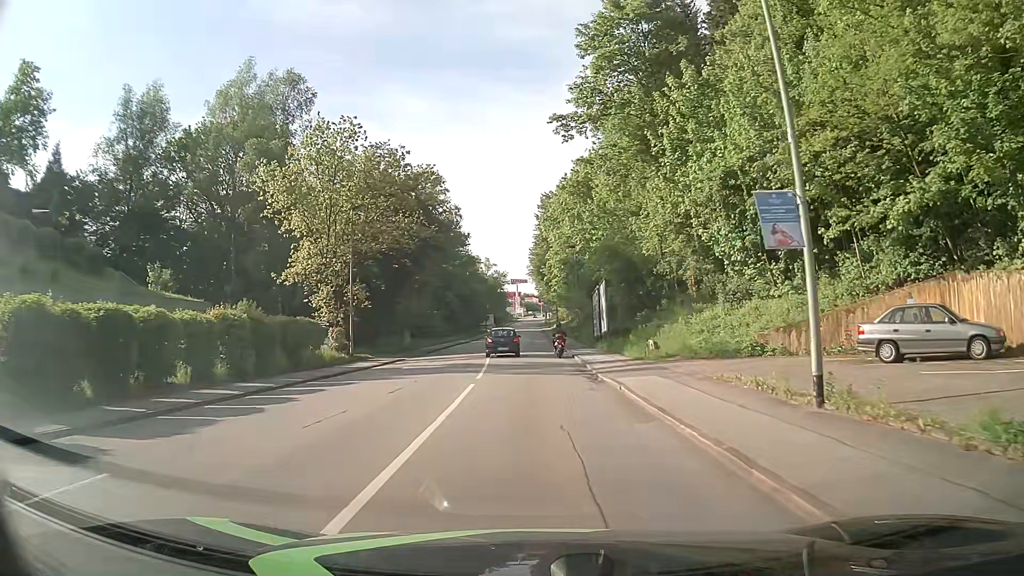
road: tertiary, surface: asphalt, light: Day
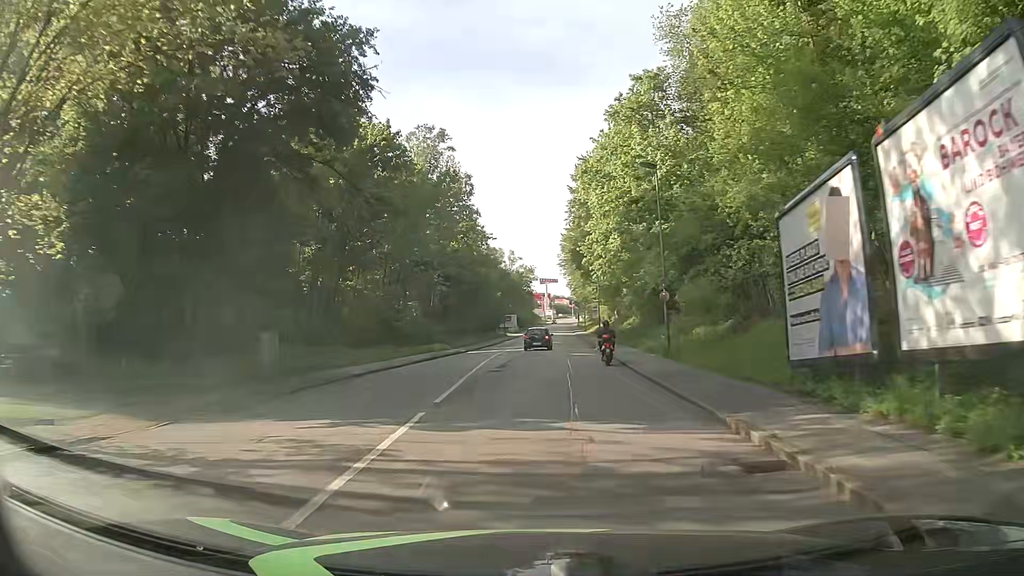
(-0.3, +30.1) m; -2°
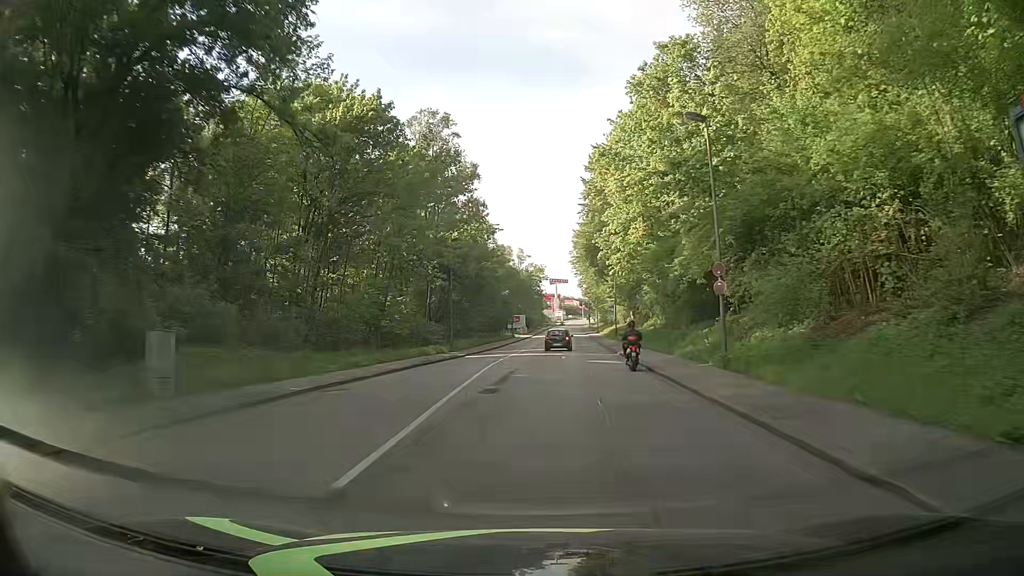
(-0.1, +7.1) m; 0°
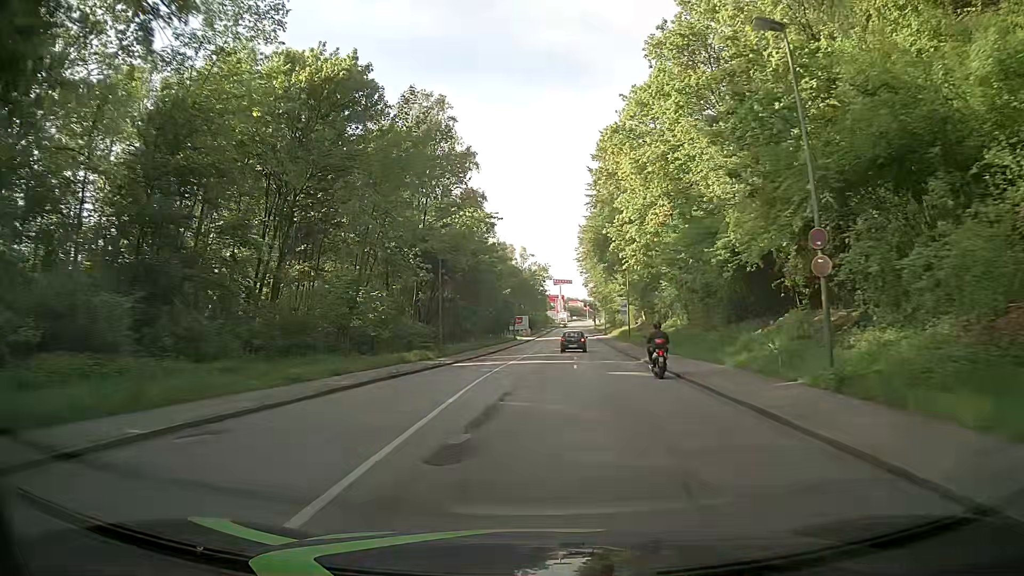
(-0.1, +7.5) m; 0°
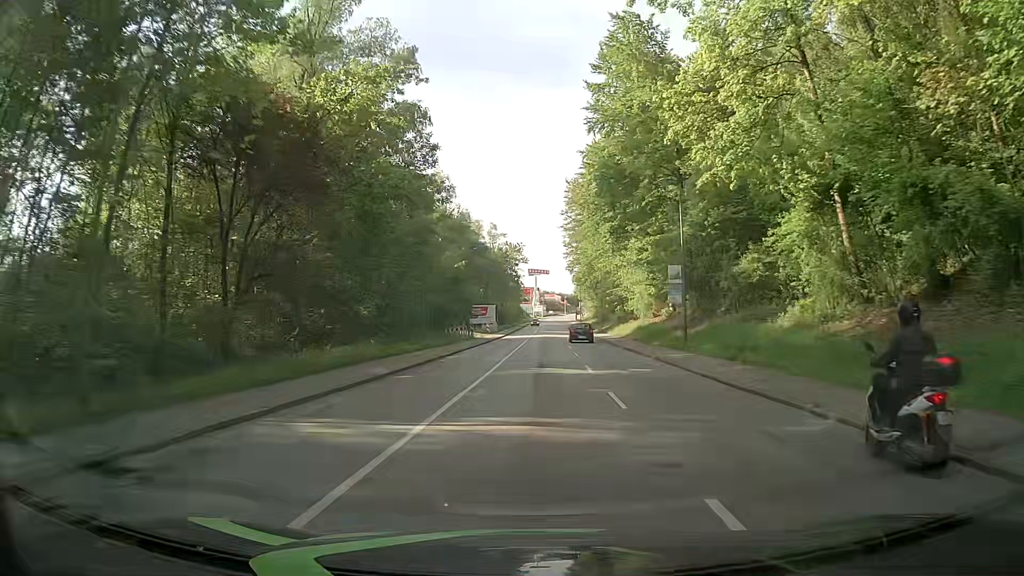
(0.0, +32.1) m; +1°
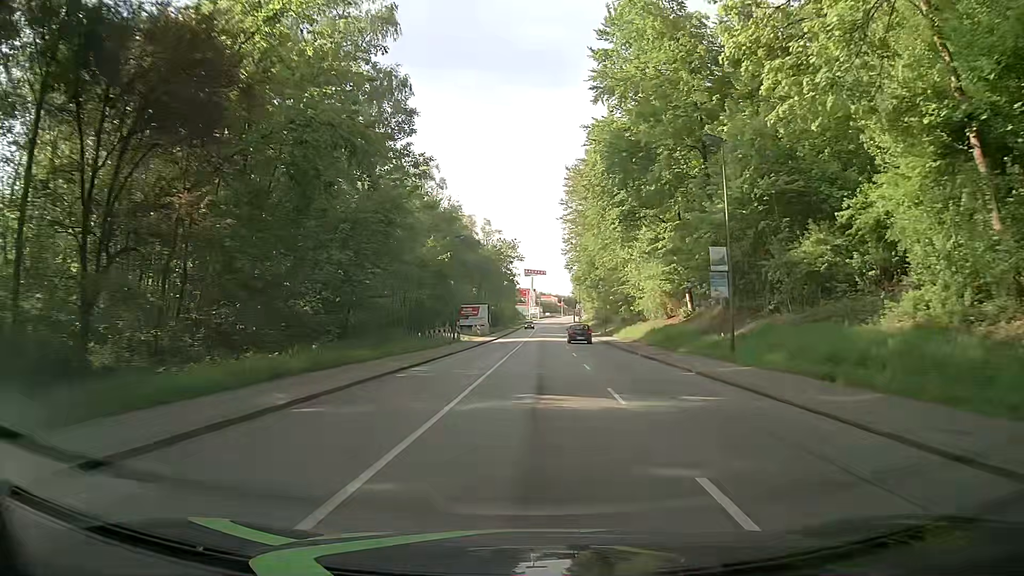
(0.0, +8.3) m; 0°
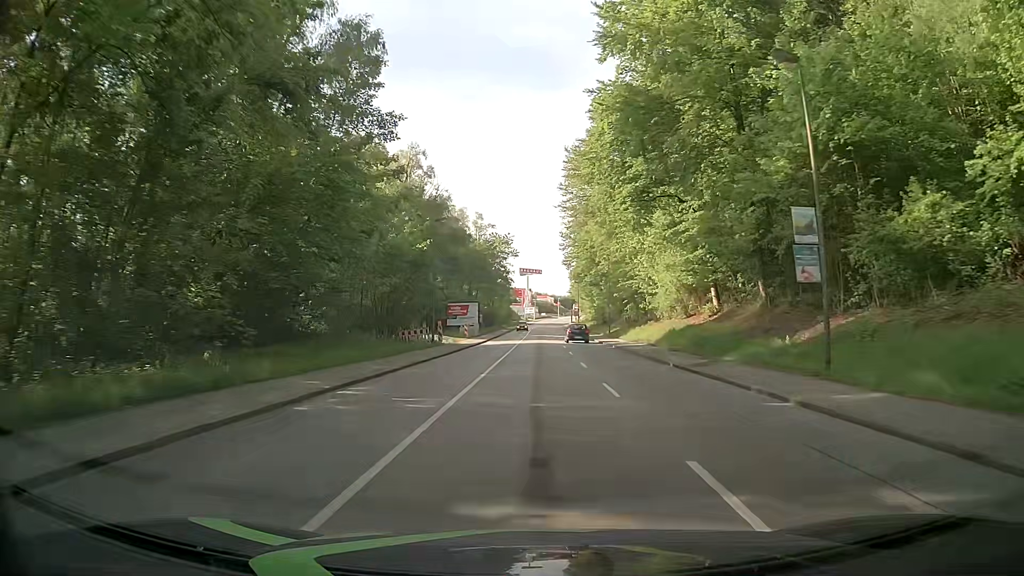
(0.0, +8.3) m; +1°
